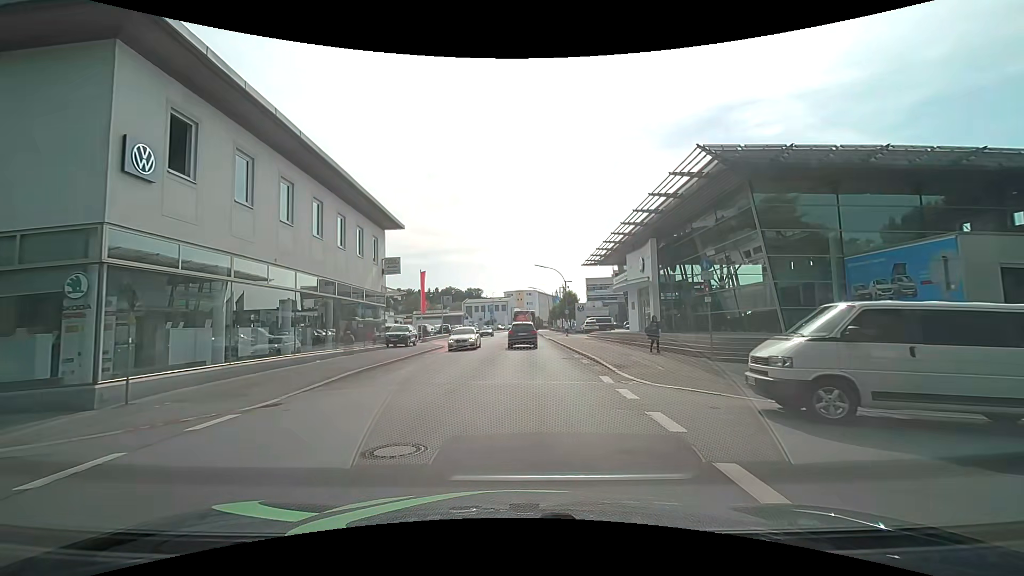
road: tertiary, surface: asphalt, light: Day
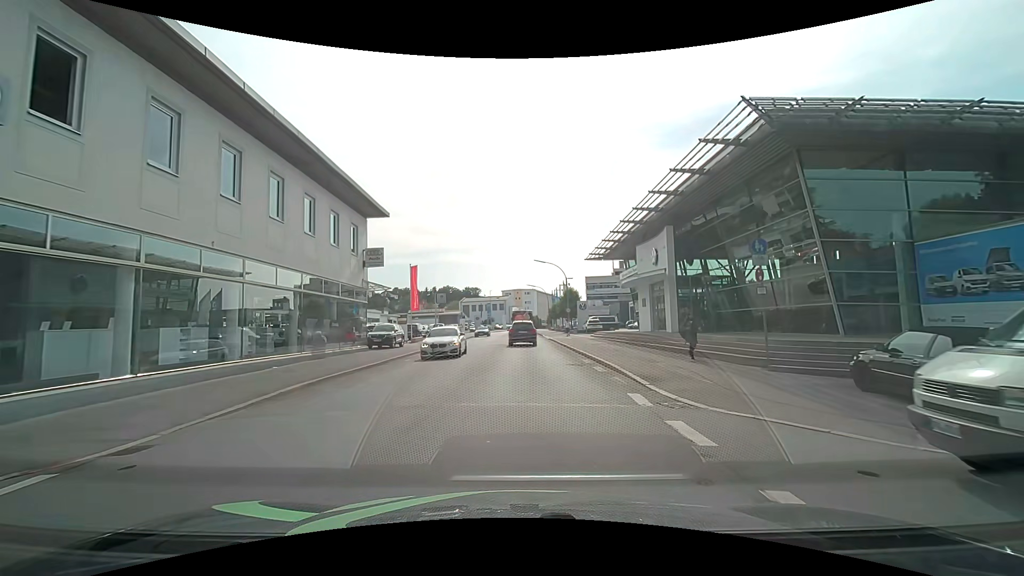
(+0.1, +3.9) m; +1°
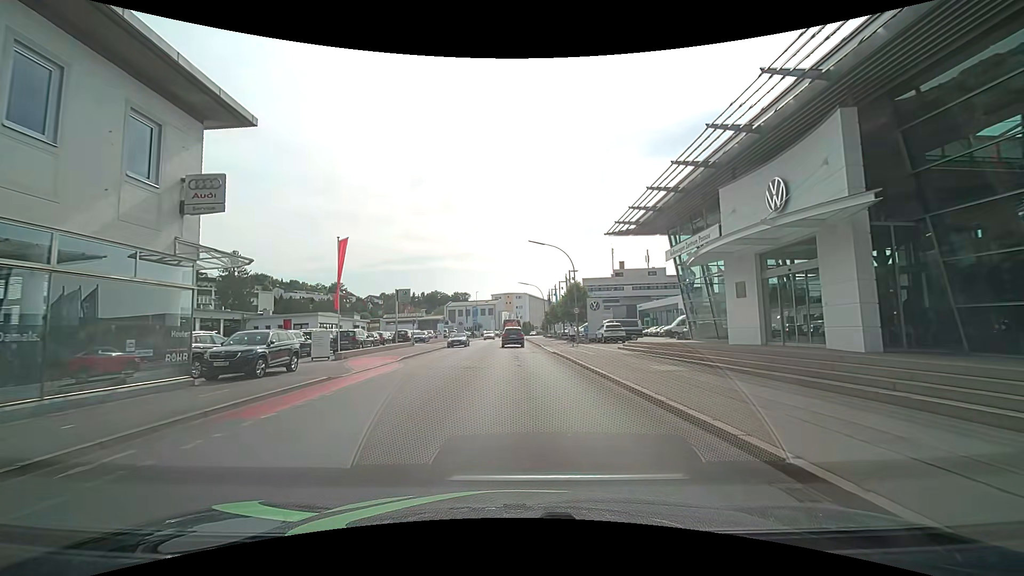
(+0.2, +16.3) m; 0°
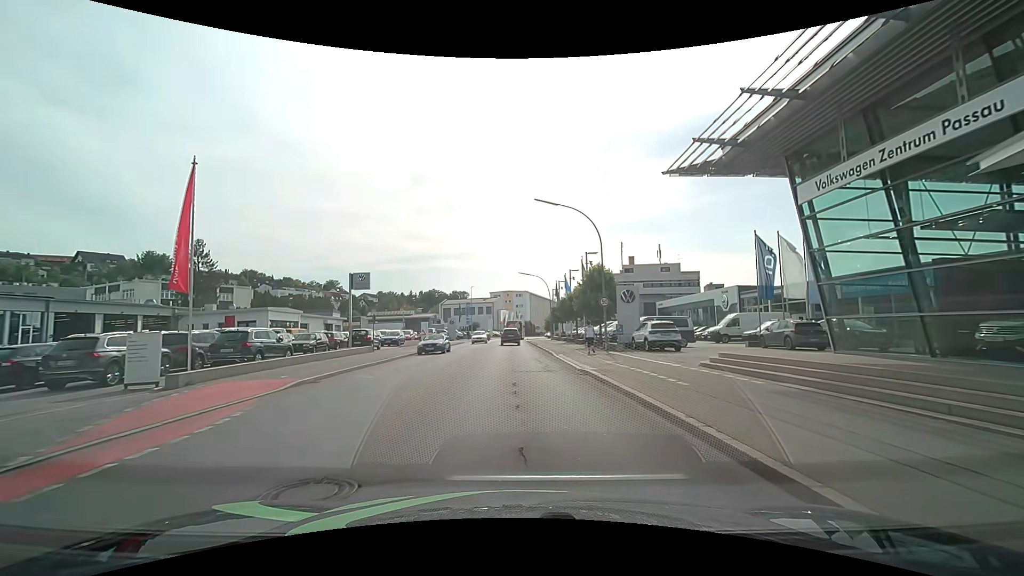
(+0.1, +13.4) m; 0°
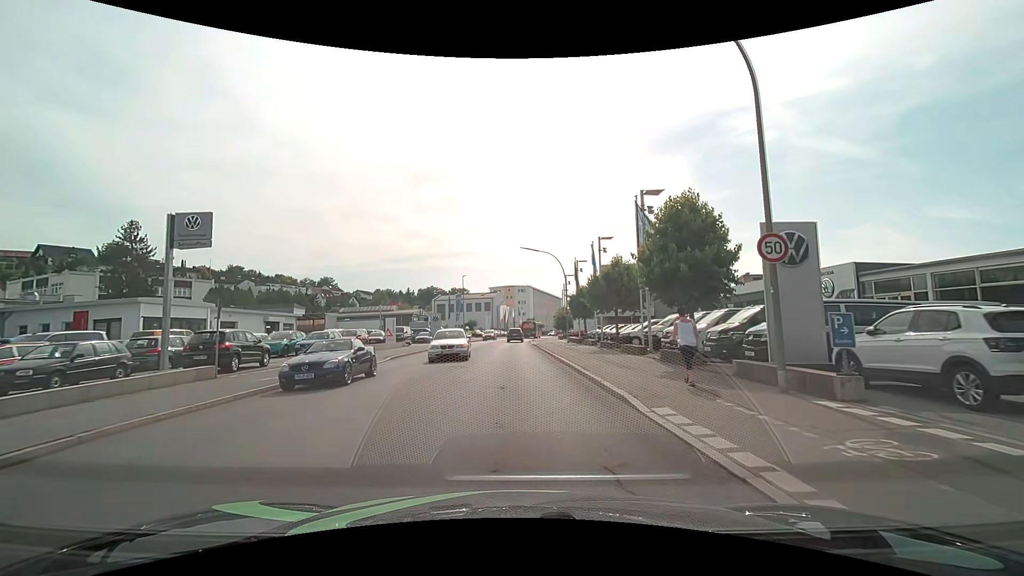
(0.0, +18.5) m; 0°
(0, +10) (0, +20) (0, +30) (0, +40) (0, +50) (0, +60) (0, +70) (+1, +80) (+2, +90) (+3, +100) m
